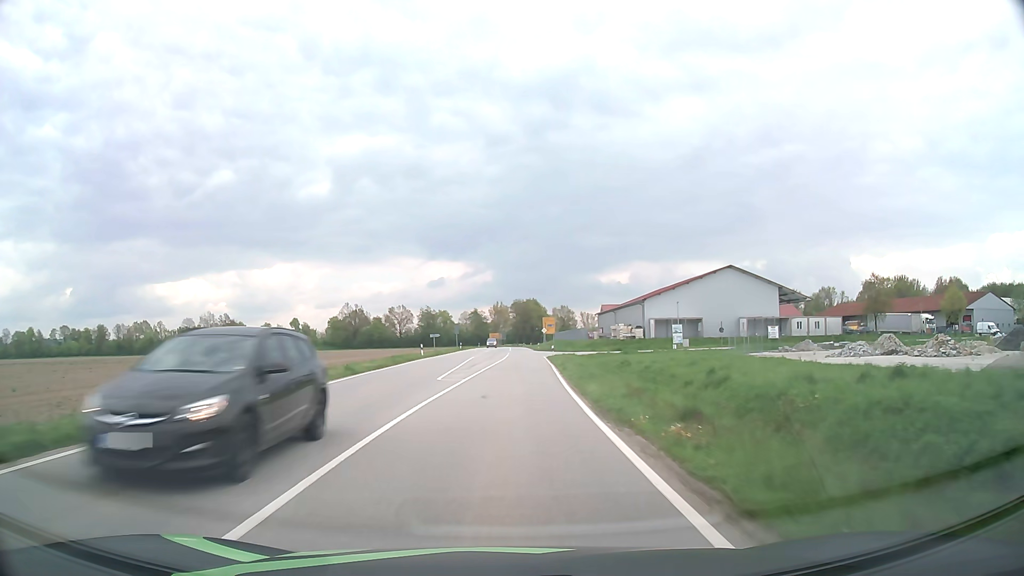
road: tertiary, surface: asphalt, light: Day
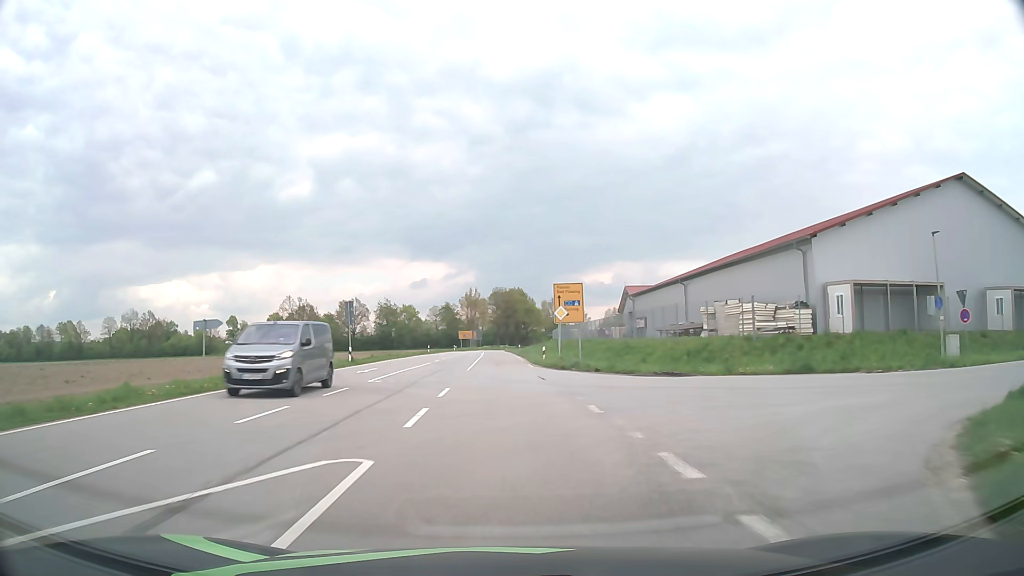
(+1.5, +58.6) m; +2°
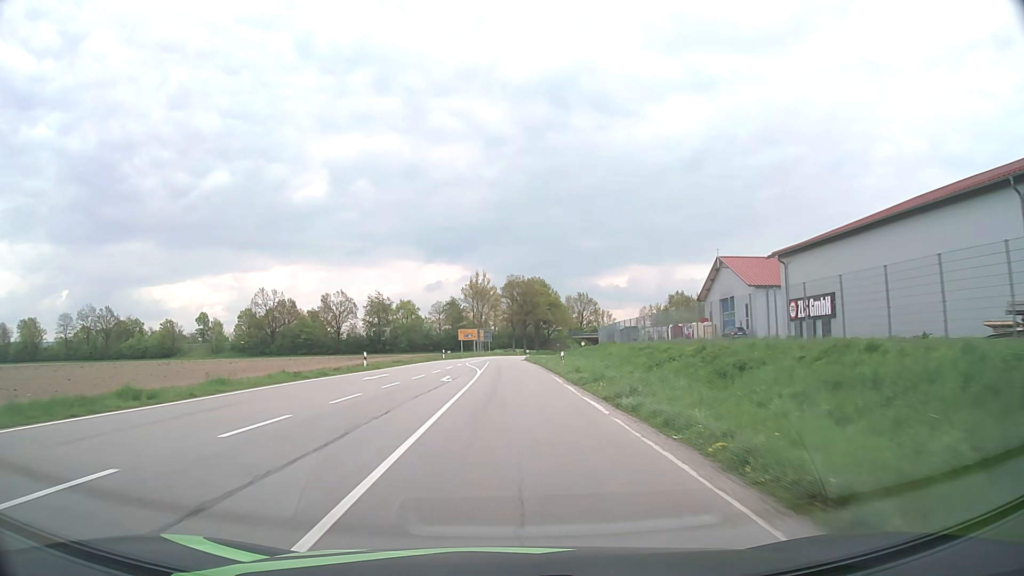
(-0.7, +42.6) m; -1°
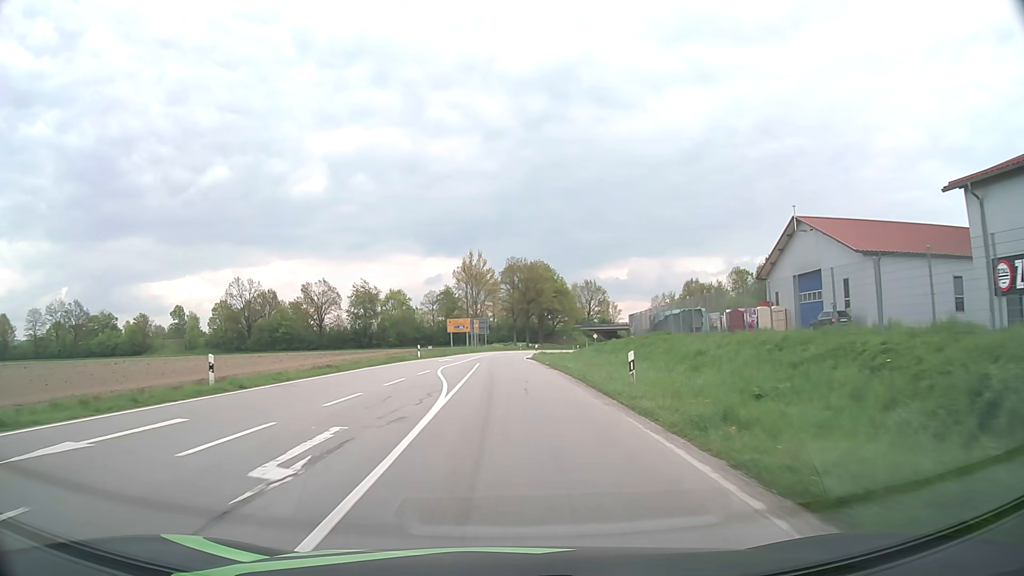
(0.0, +19.6) m; 0°
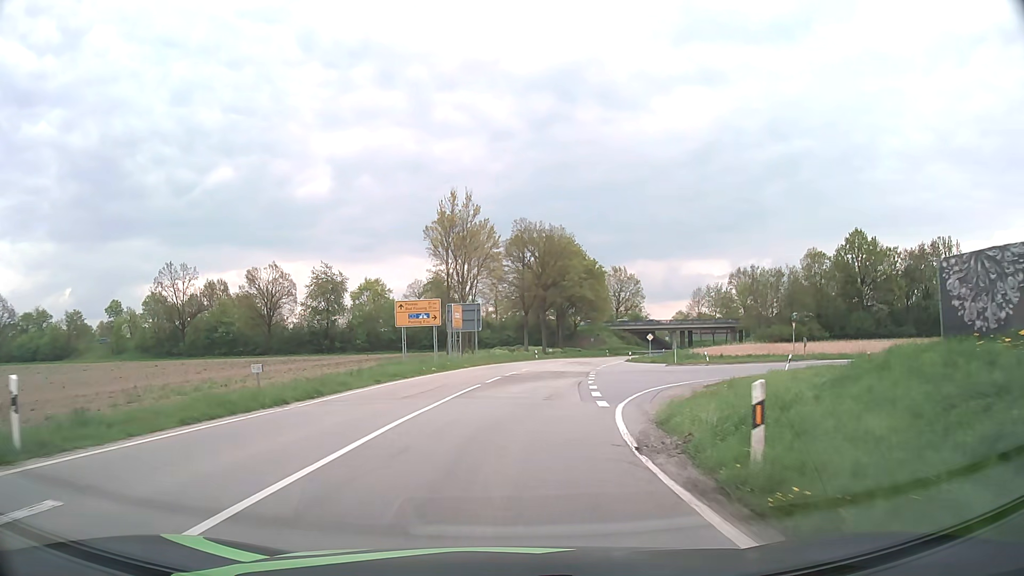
(-0.3, +43.2) m; -1°
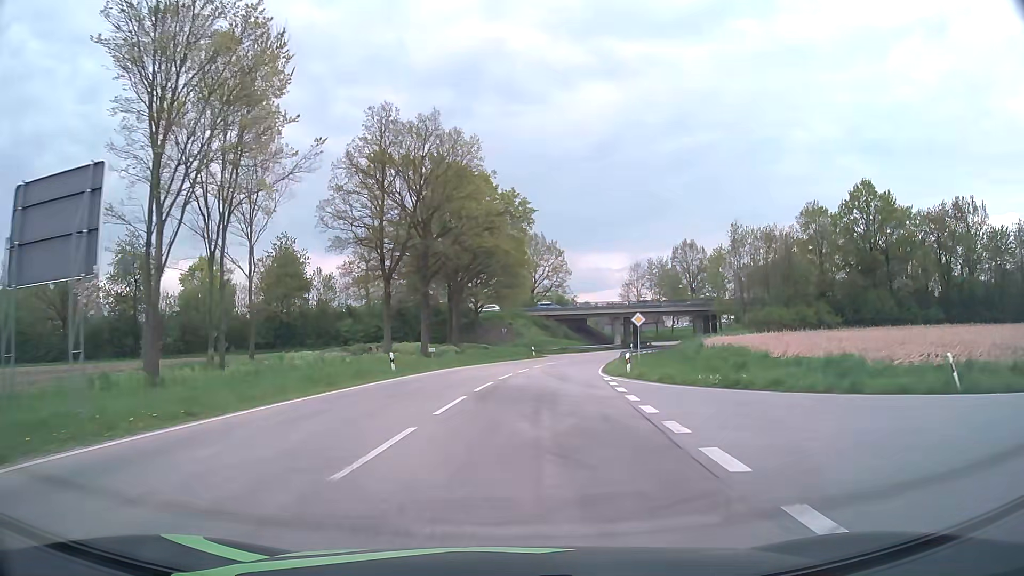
(+3.2, +41.7) m; +9°
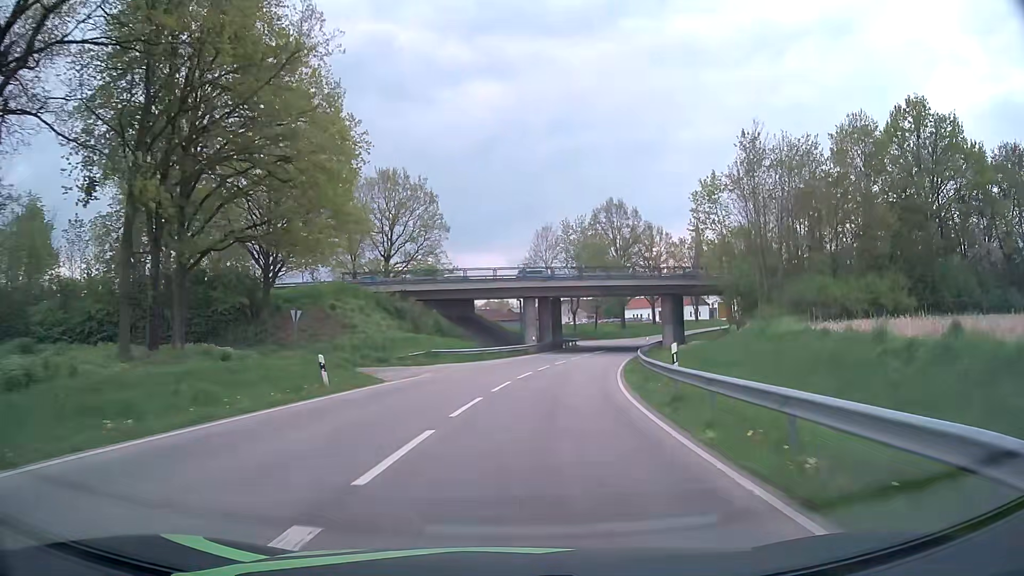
(+3.7, +43.2) m; +10°
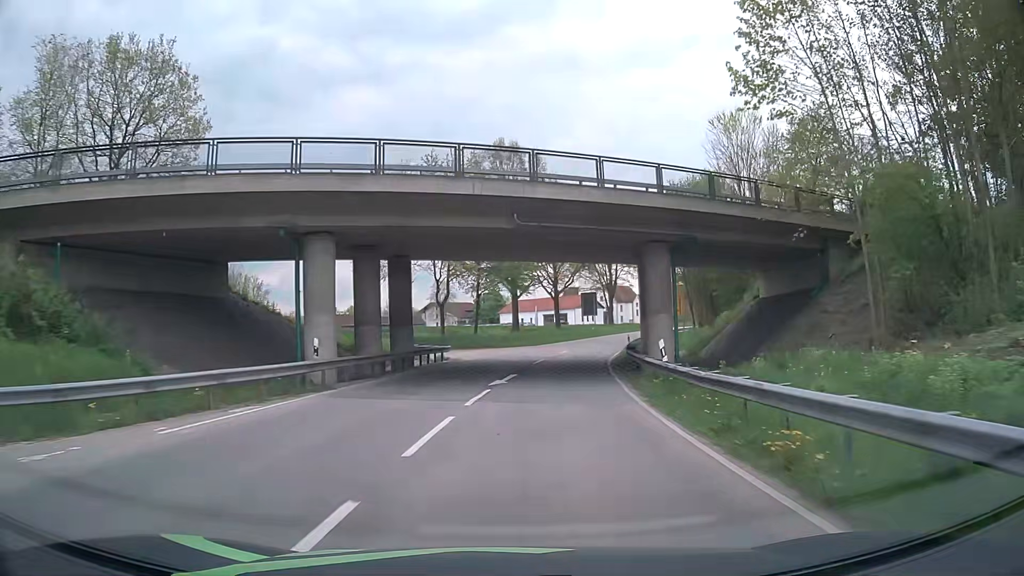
(+3.3, +35.5) m; +11°
(0, +10) (+1, +20) (+2, +30) (+4, +40) (+5, +50) (+8, +59) (+11, +69) (+15, +78) (+19, +87) (+24, +96) m
